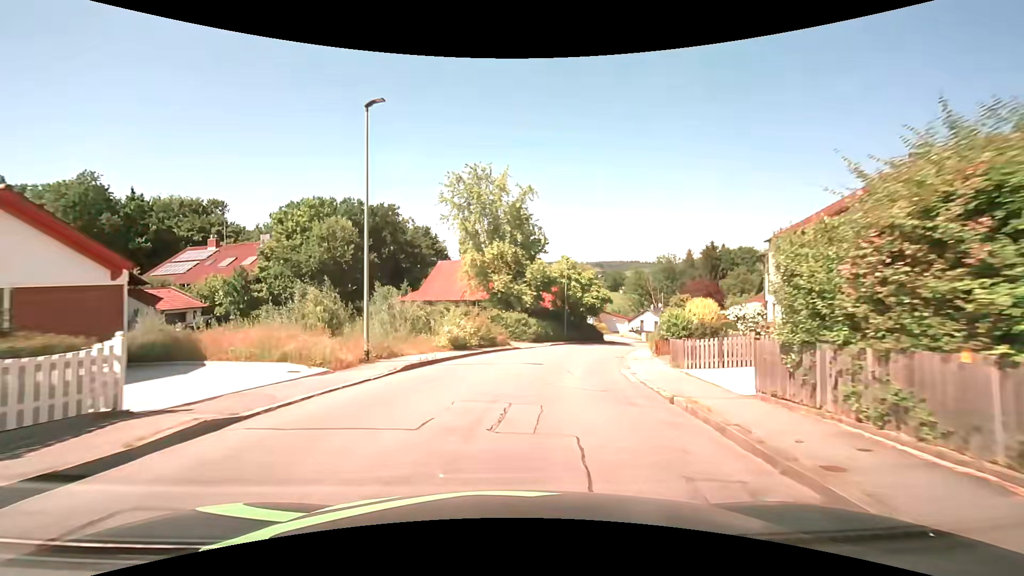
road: unclassified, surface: asphalt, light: Day
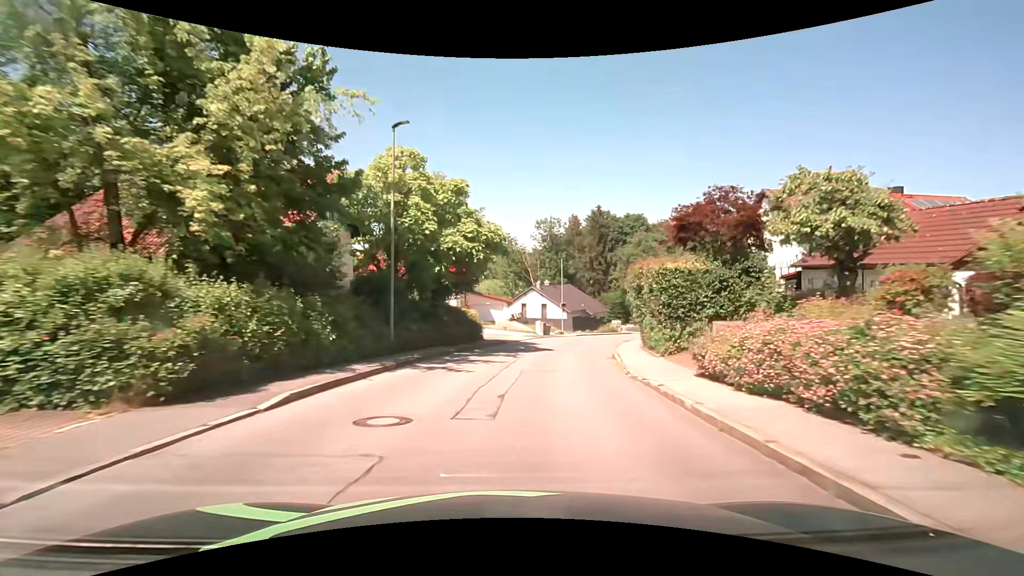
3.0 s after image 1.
(+4.1, +31.1) m; +15°
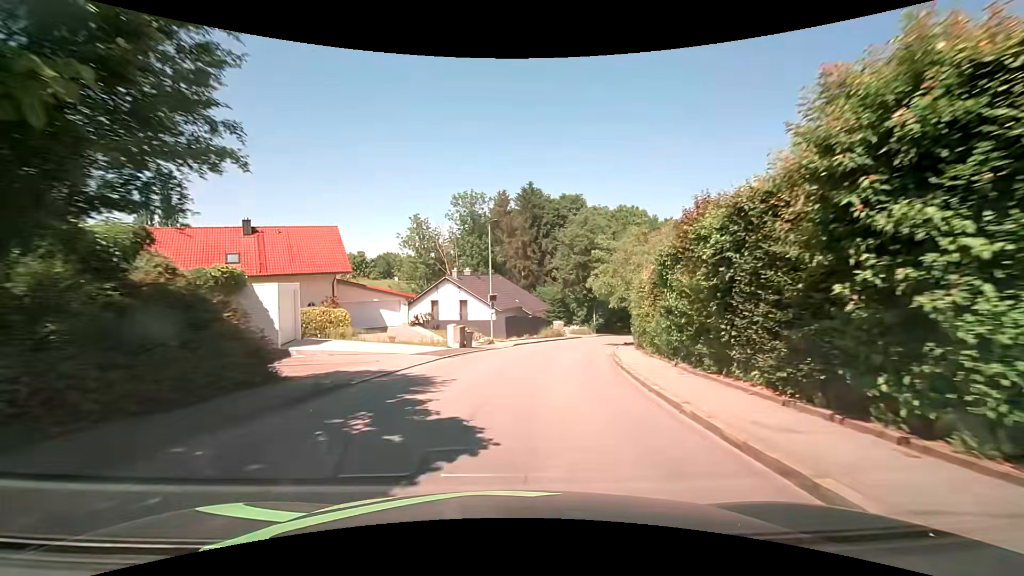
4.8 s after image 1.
(+1.7, +19.5) m; +9°
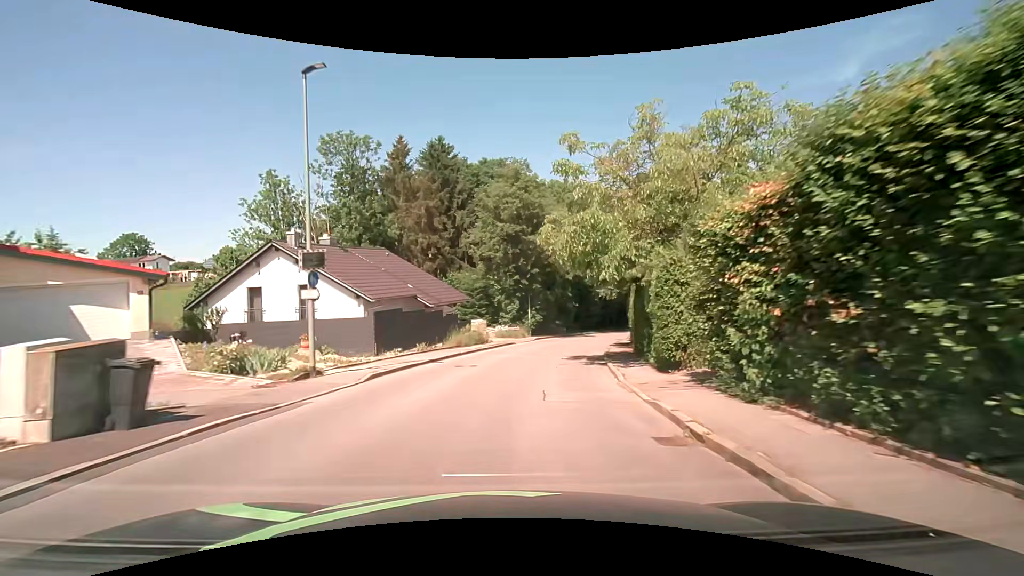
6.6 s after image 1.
(+1.7, +19.5) m; +9°
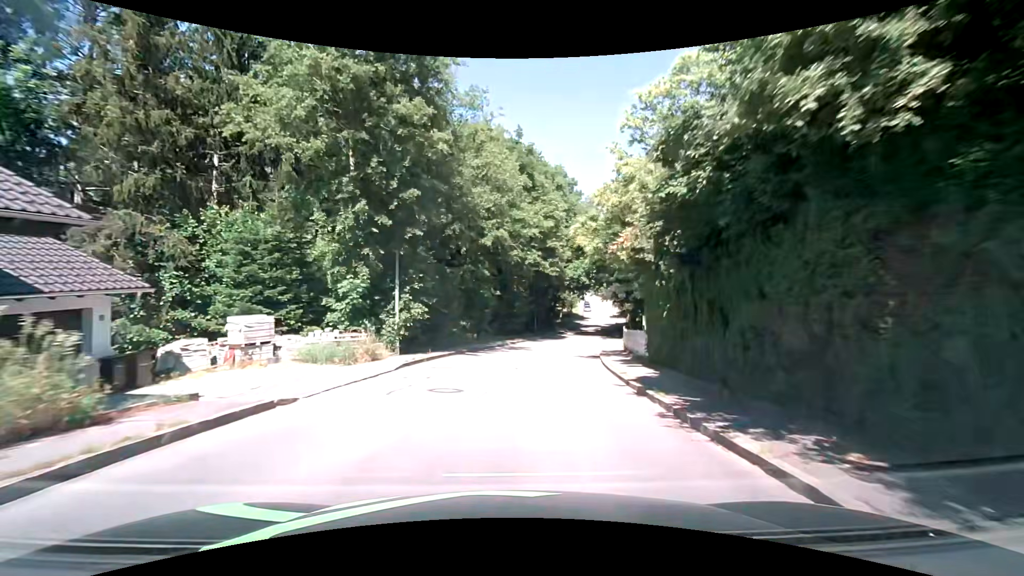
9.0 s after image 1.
(+2.4, +26.0) m; +10°
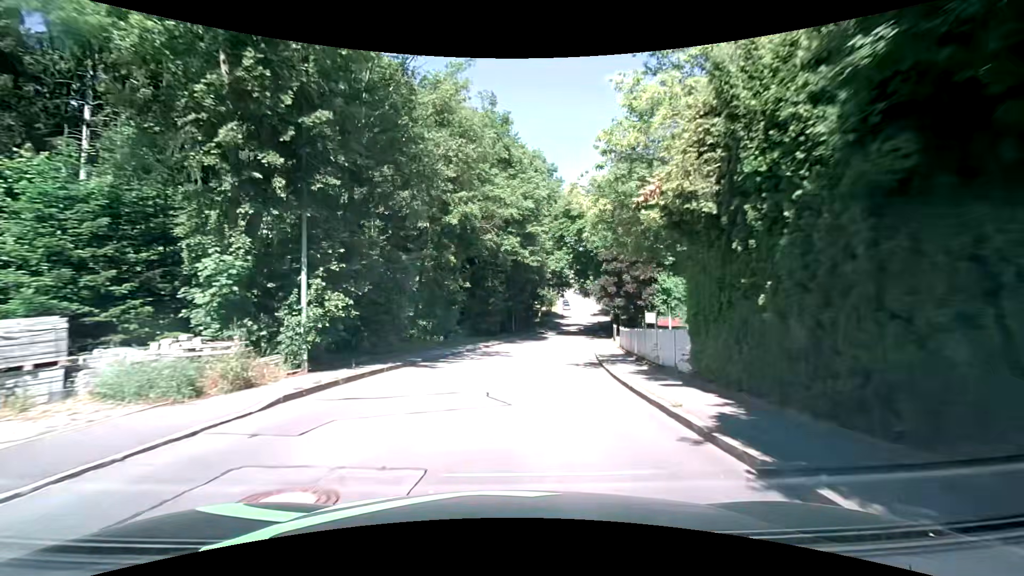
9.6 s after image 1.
(+0.2, +6.6) m; +3°
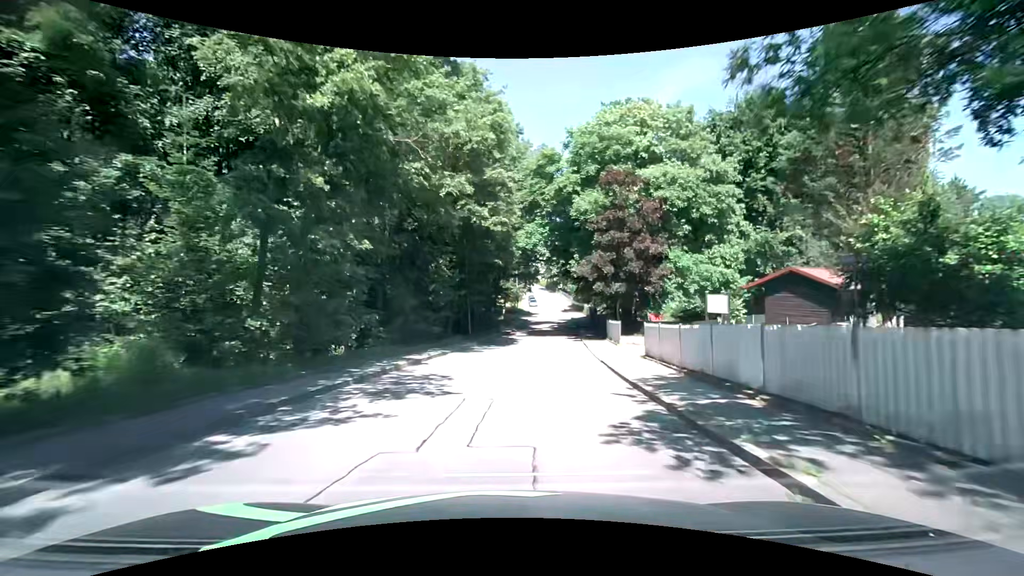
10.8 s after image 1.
(+0.7, +13.3) m; +5°
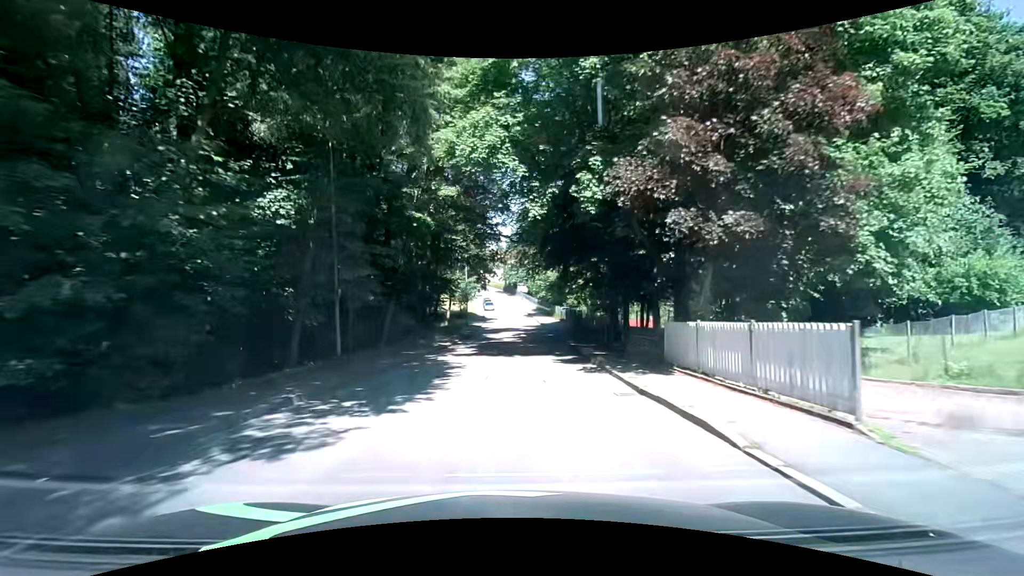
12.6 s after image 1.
(+1.0, +20.5) m; +5°
(0, +10) (0, +20) (+1, +30) (+1, +40) (+2, +50) (+2, +60) (+2, +70) (+2, +80) (+1, +90) (0, +100) m
